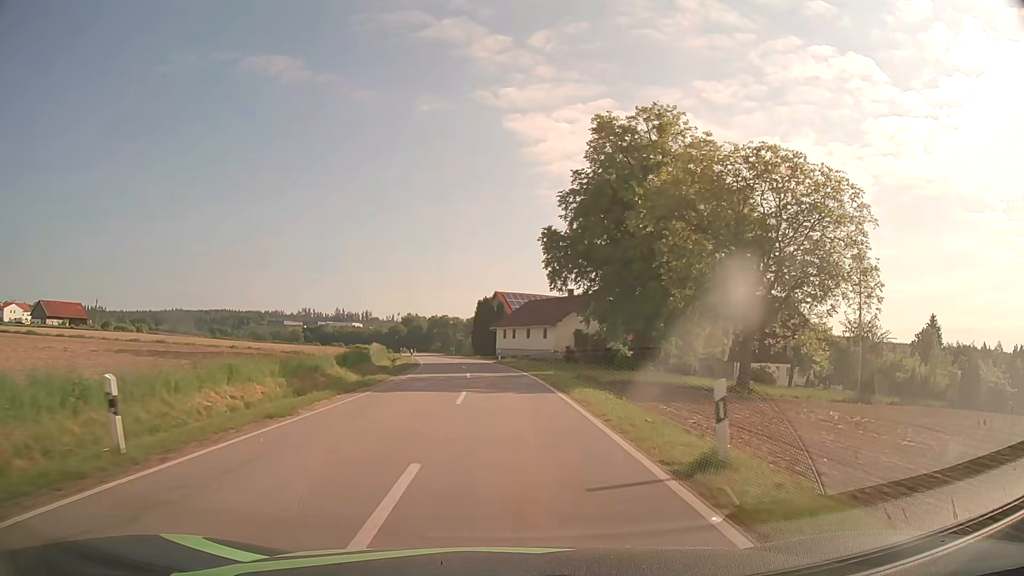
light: Day
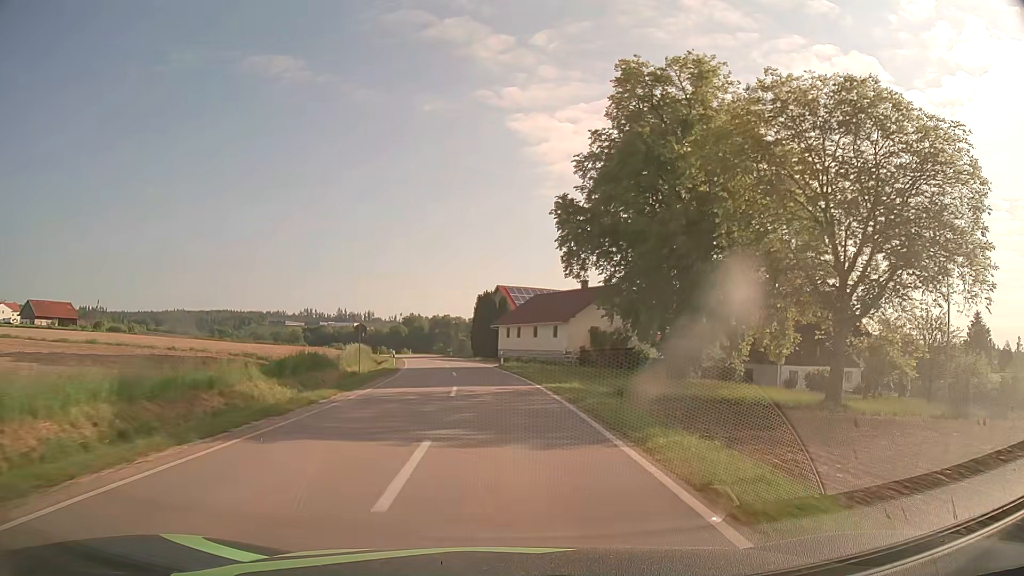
(0.0, +10.0) m; 0°
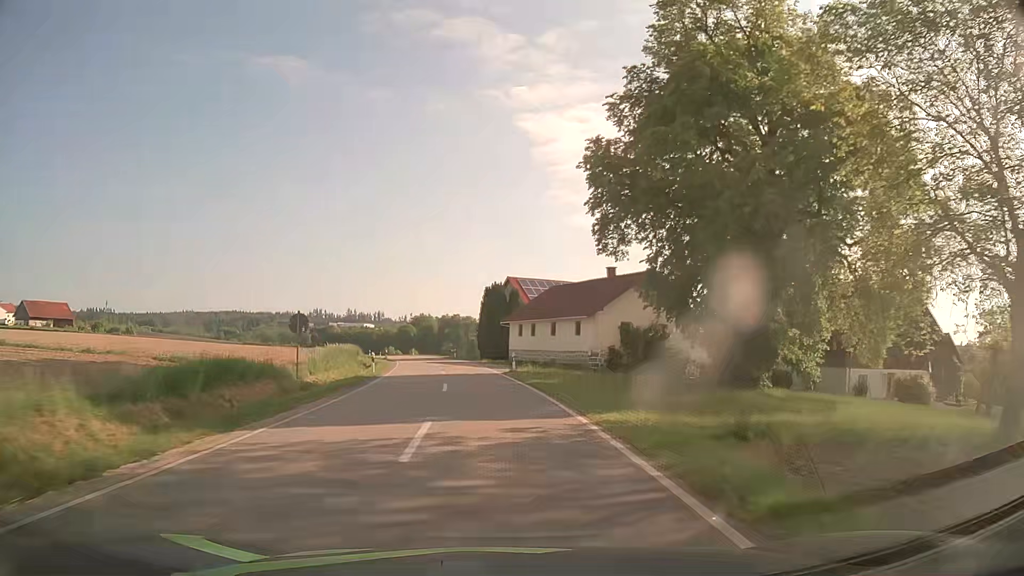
(-0.1, +10.1) m; -1°
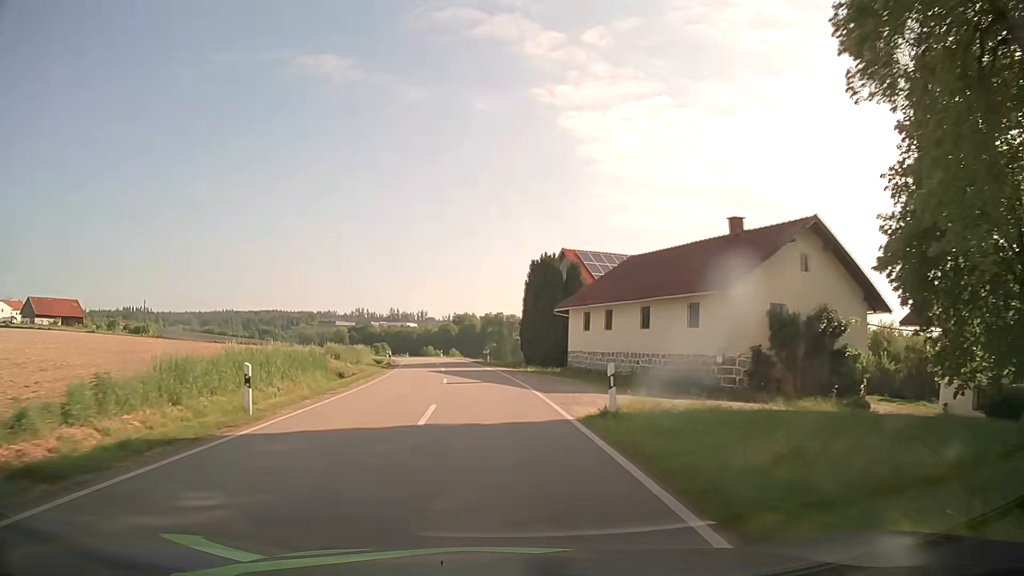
(-0.7, +20.8) m; -4°
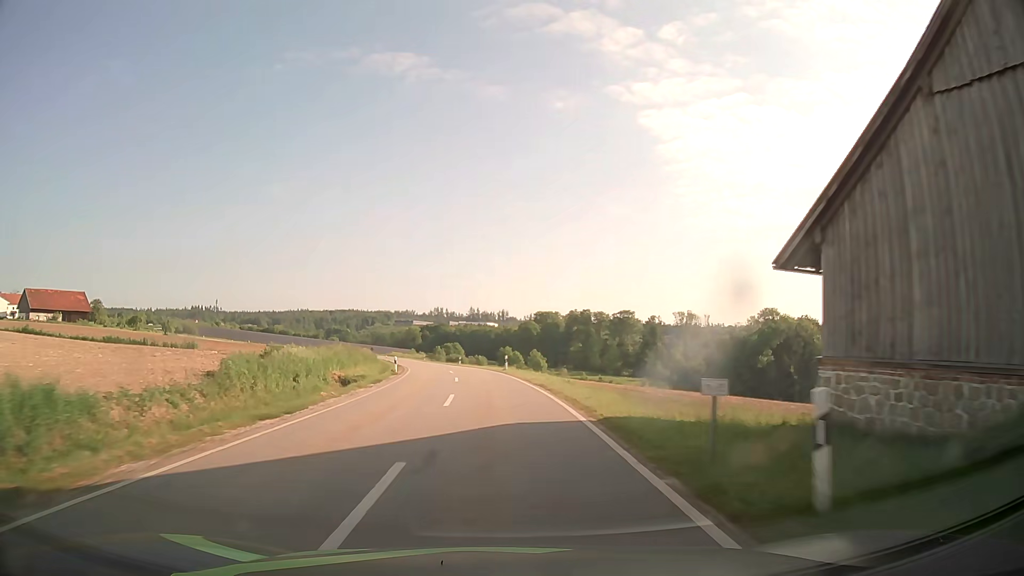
(-2.7, +44.0) m; -7°
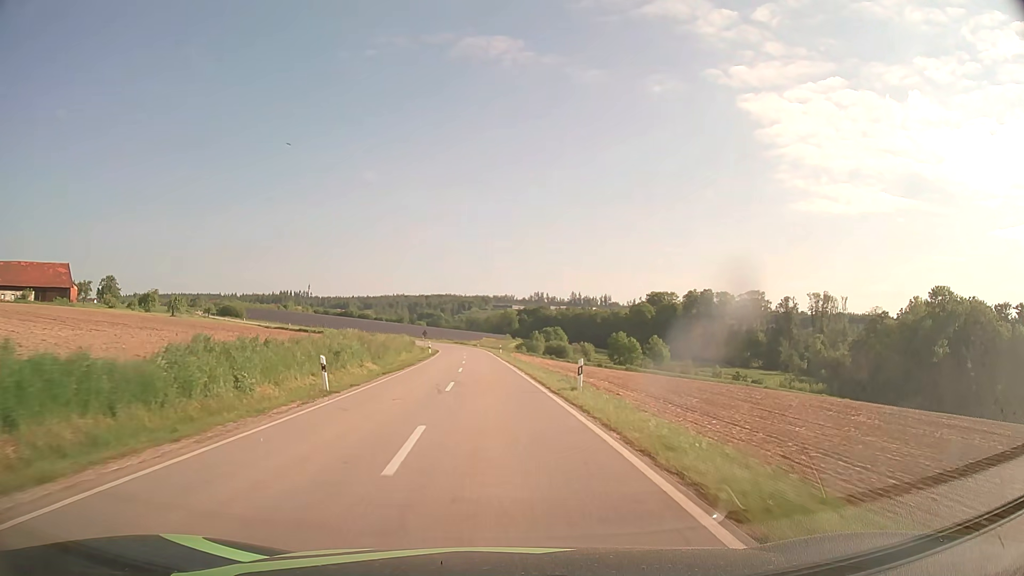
(-3.8, +57.3) m; -8°
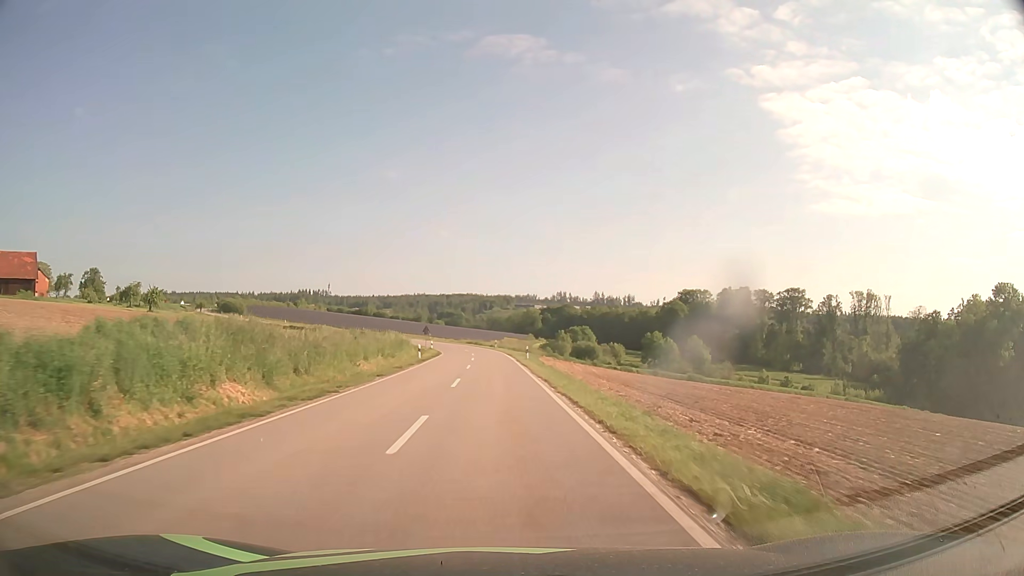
(-0.5, +23.2) m; -2°
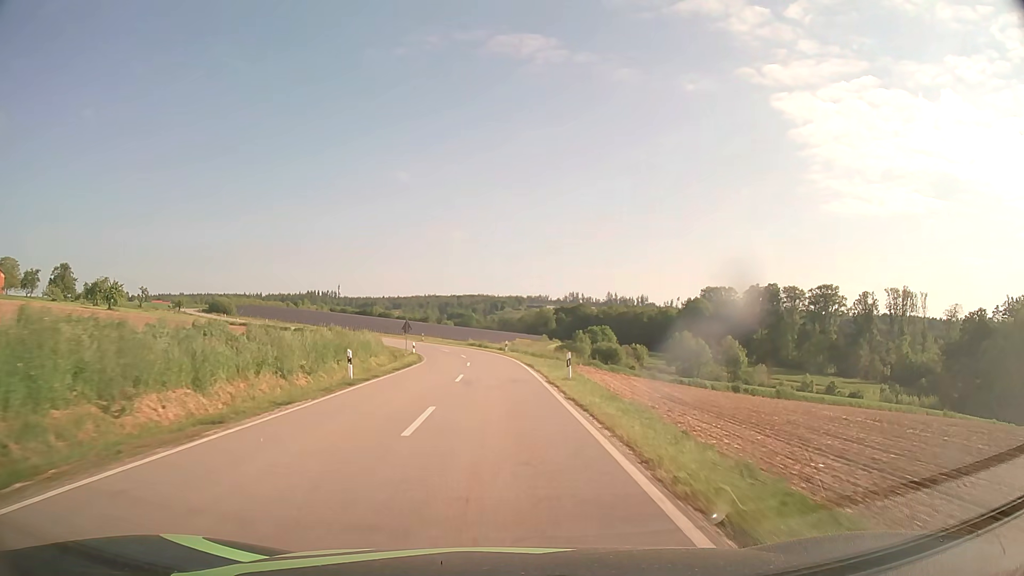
(-0.2, +22.5) m; -1°
(0, +10) (0, +20) (0, +30) (-1, +40) (-2, +50) (-4, +60) (-7, +69) (-11, +79) (-15, +87) (-20, +96) m
